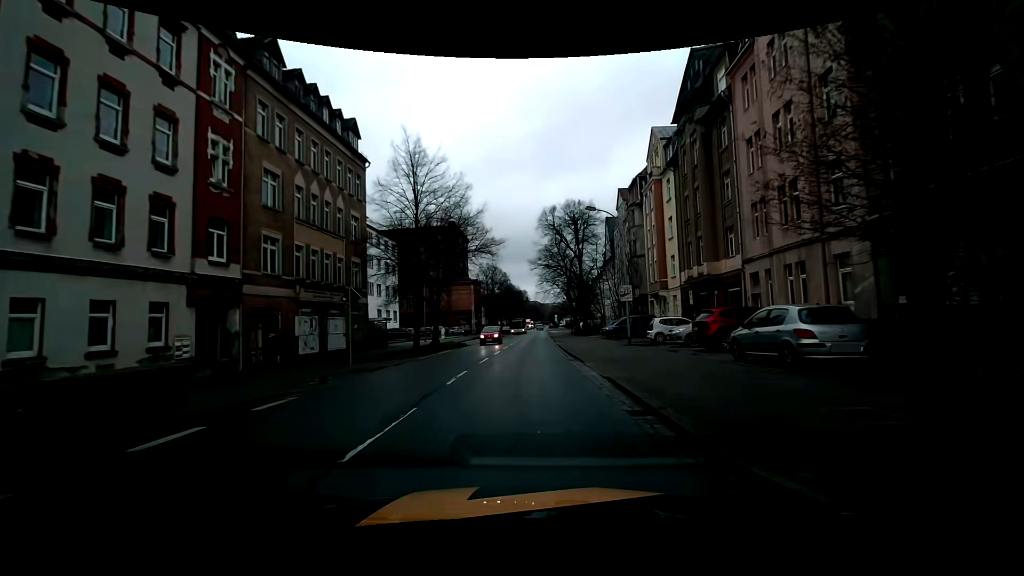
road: primary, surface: asphalt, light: Day
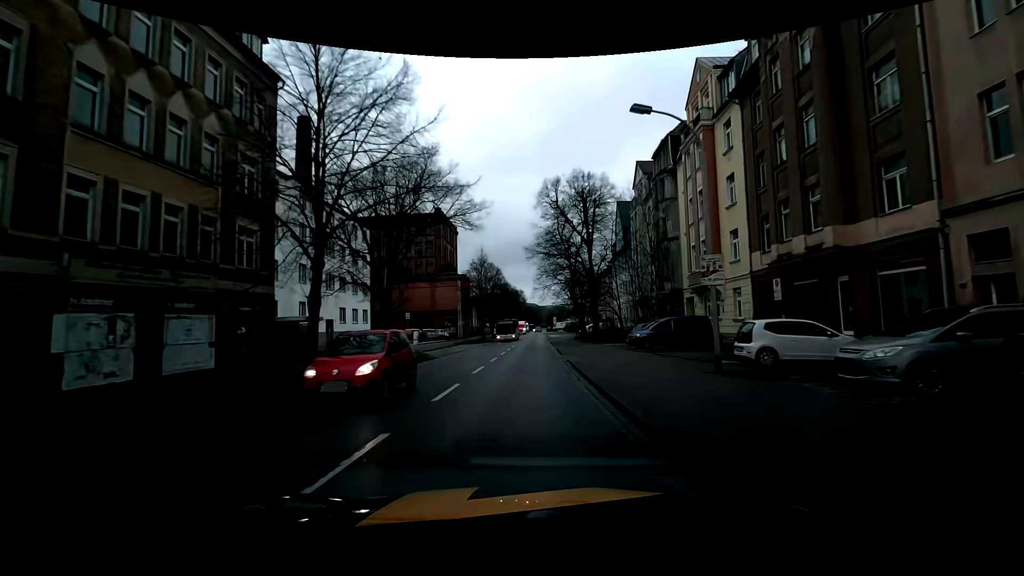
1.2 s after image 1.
(0.0, +13.4) m; +1°
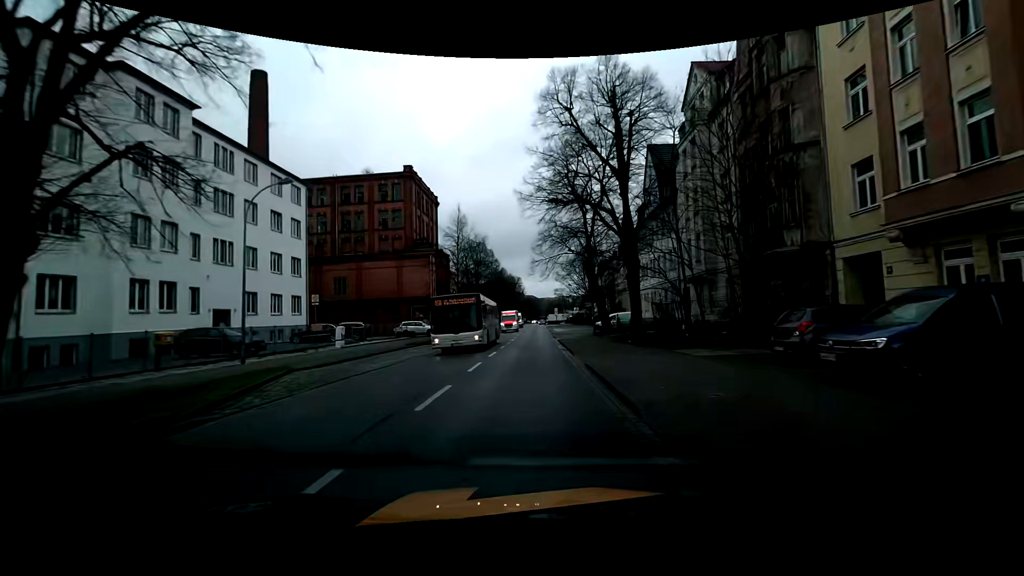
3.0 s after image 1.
(0.0, +19.9) m; 0°
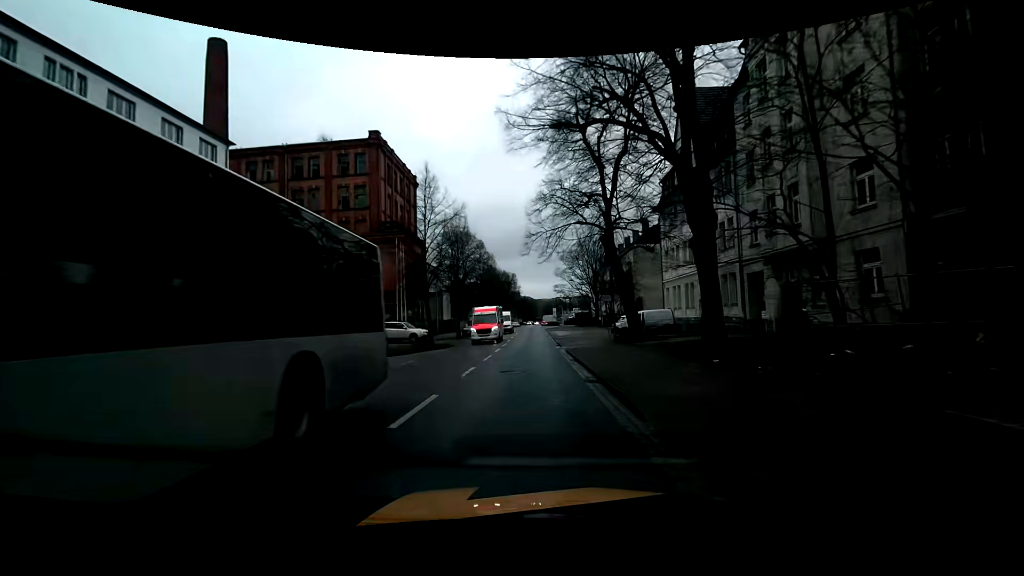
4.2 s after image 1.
(0.0, +13.2) m; 0°
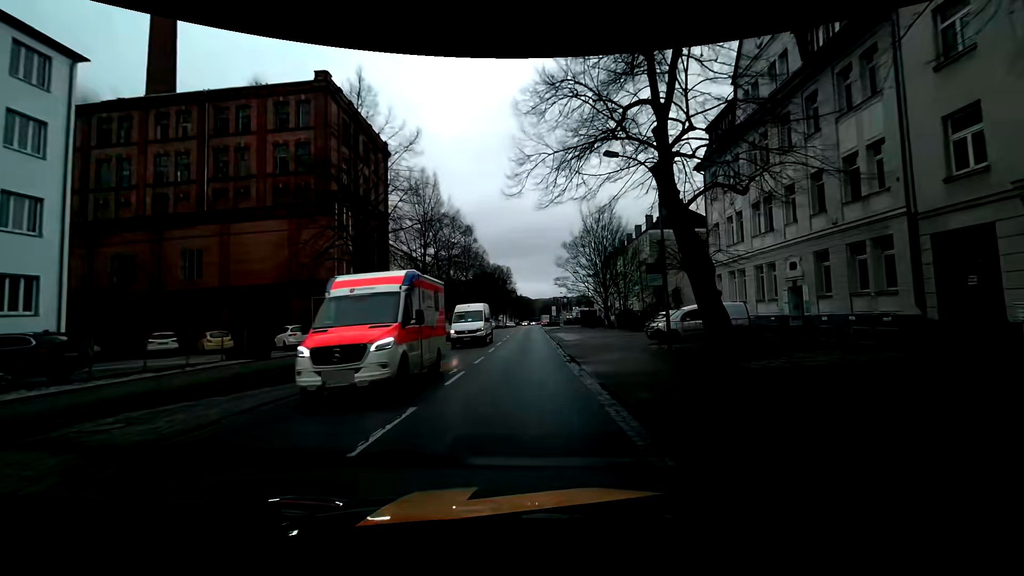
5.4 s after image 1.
(0.0, +13.4) m; 0°
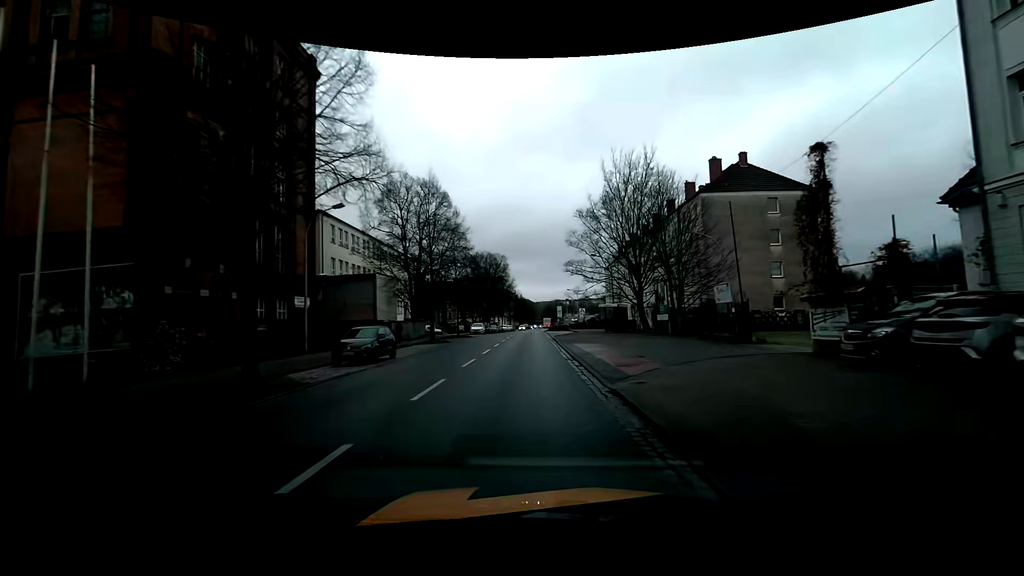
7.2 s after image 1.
(0.0, +20.7) m; 0°
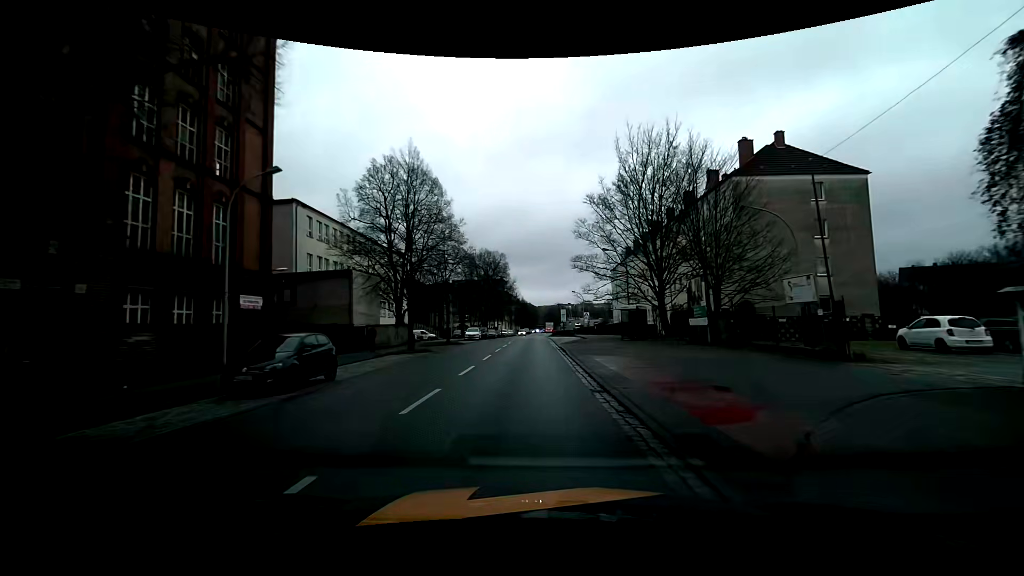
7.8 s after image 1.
(0.0, +6.9) m; 0°
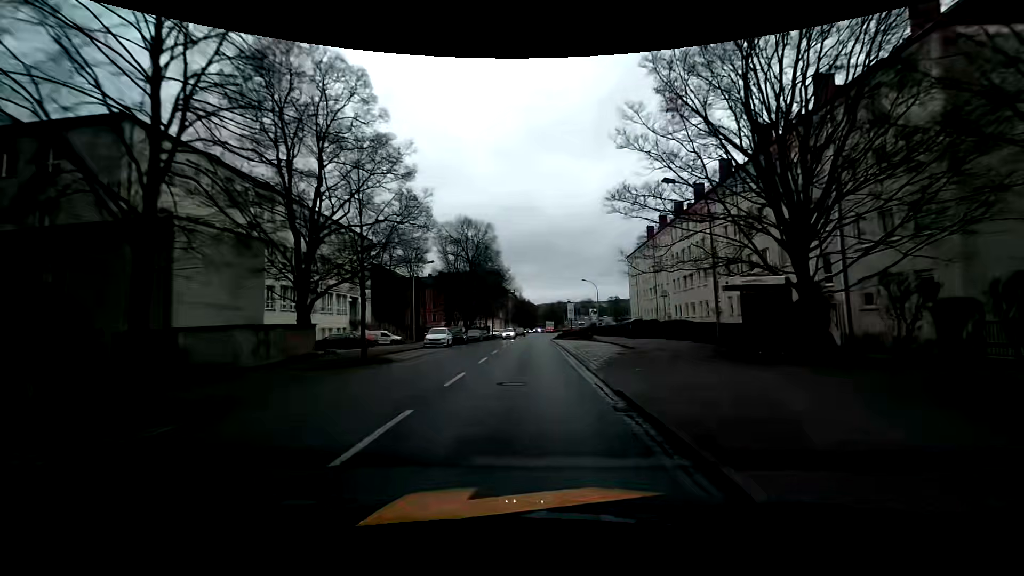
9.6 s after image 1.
(+0.1, +20.7) m; 0°
(0, +10) (0, +20) (0, +30) (0, +40) (0, +50) (+1, +60) (+2, +70) (+3, +80) (+4, +90) (+4, +100) m
